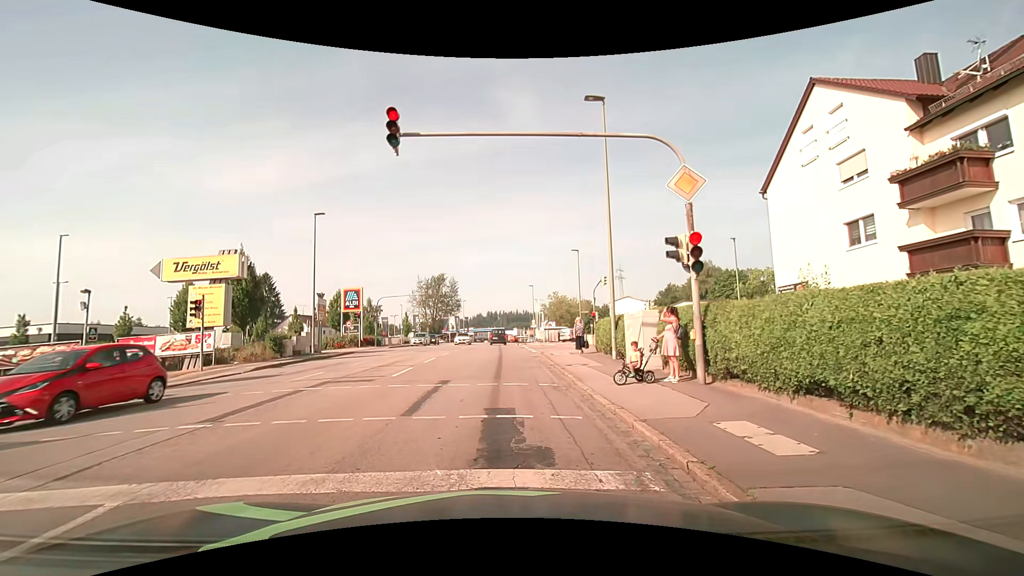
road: tertiary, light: Day
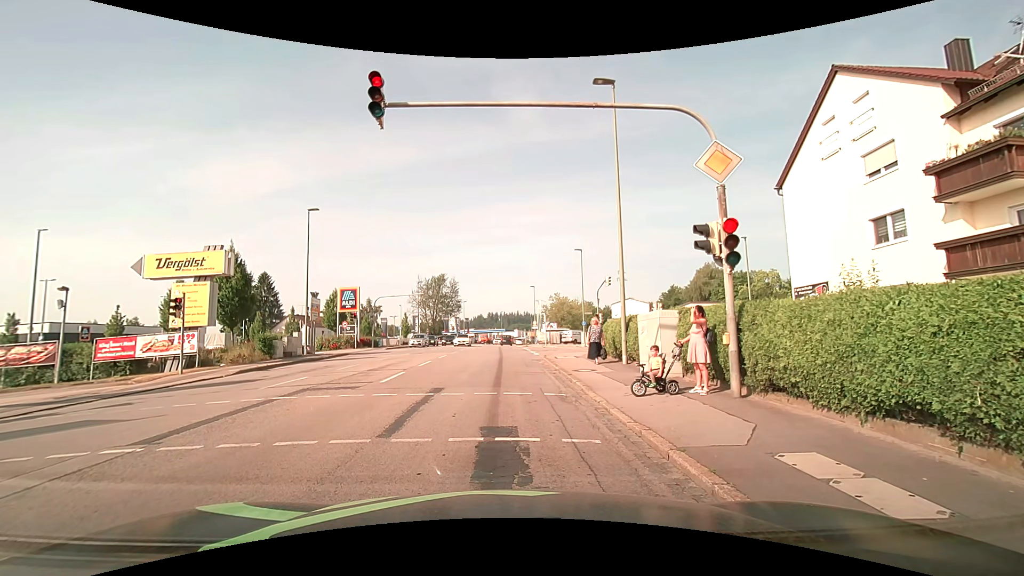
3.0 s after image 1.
(0.0, +1.5) m; +2°
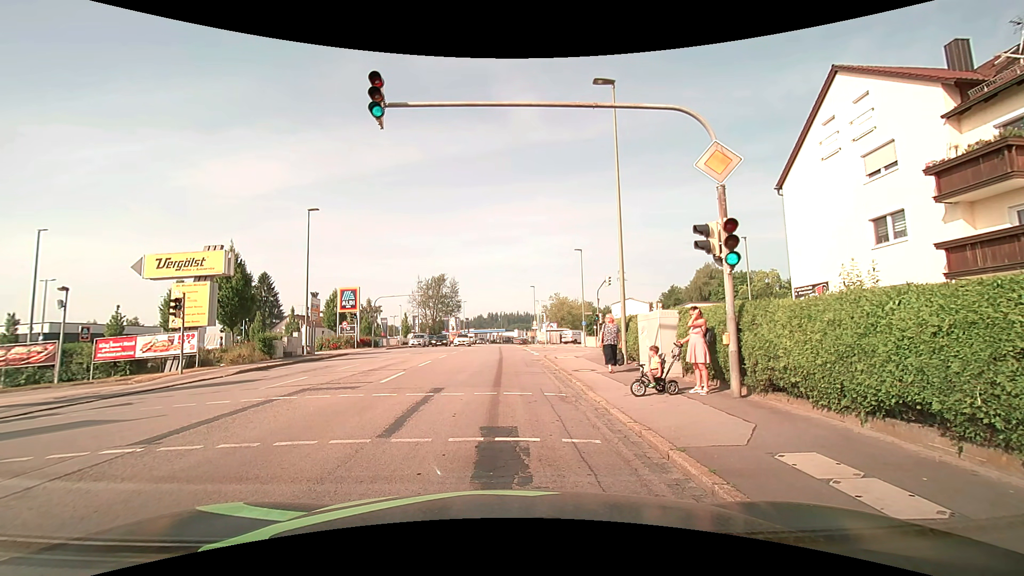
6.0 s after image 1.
(0.0, 0.0) m; 0°
(0, +10) (0, +20) (-1, +30) (-1, +40) (-2, +50) (-2, +60) (-2, +70) (-2, +80) (-2, +90) (-2, +100) m
